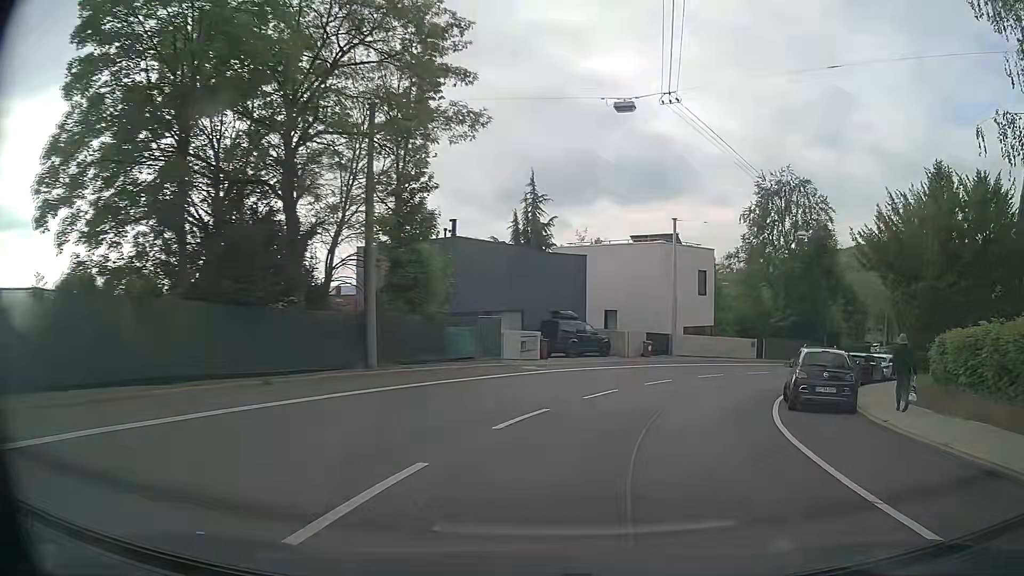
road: secondary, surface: asphalt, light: Day
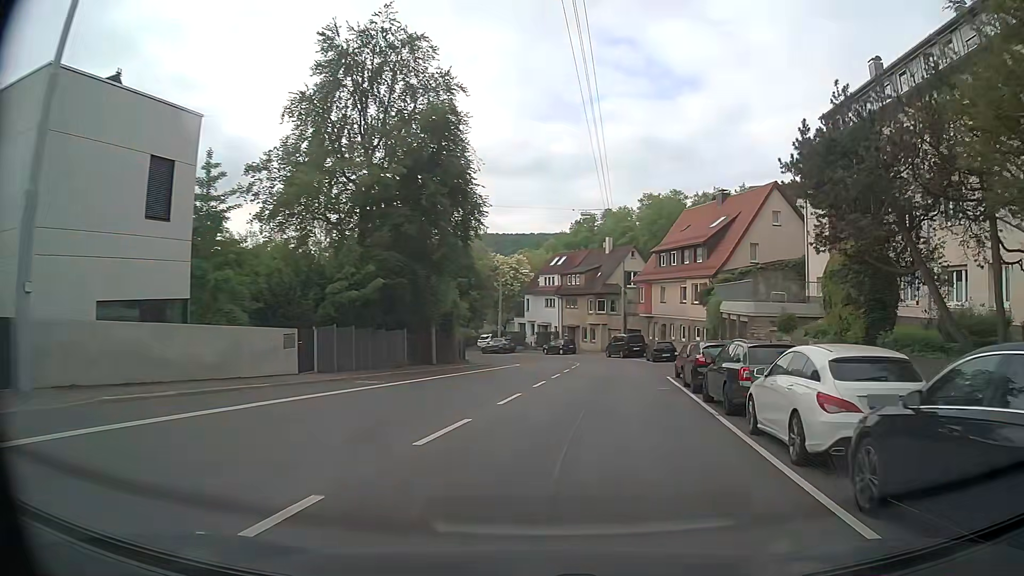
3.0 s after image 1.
(+9.4, +28.5) m; +36°
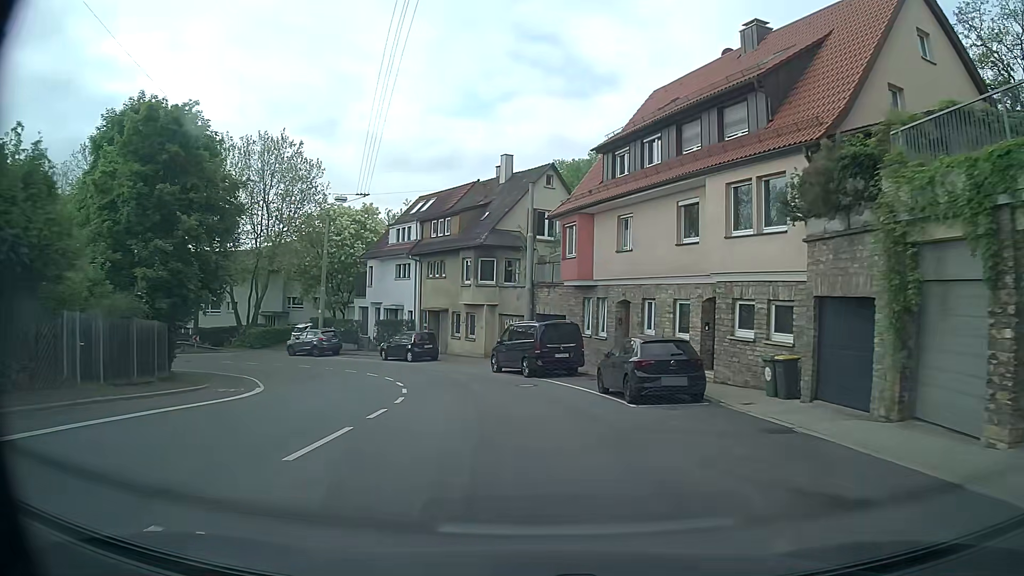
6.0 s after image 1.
(+3.7, +31.1) m; +8°
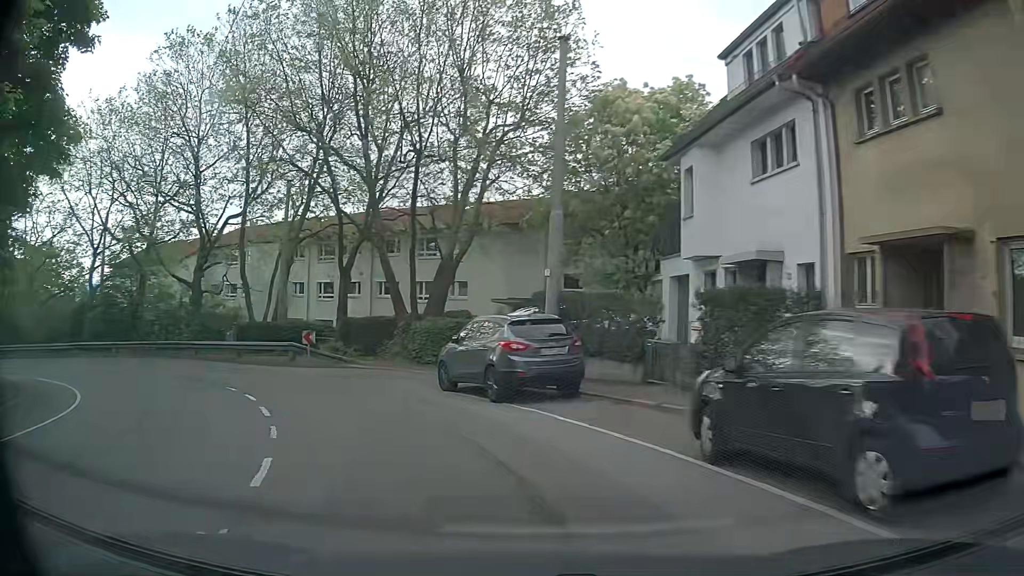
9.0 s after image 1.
(-5.1, +29.4) m; -30°
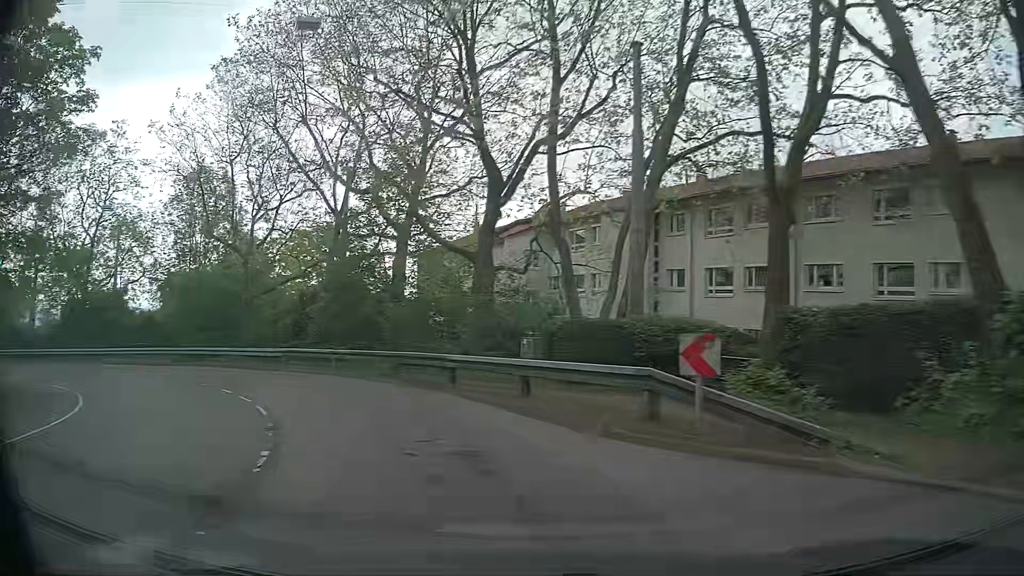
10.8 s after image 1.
(-4.8, +16.9) m; -32°
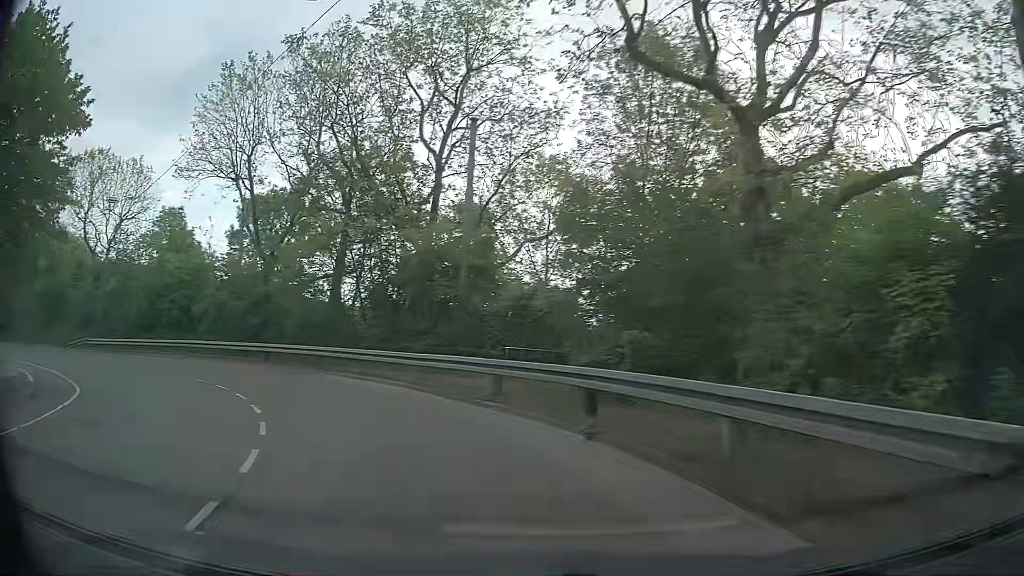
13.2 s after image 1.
(-8.6, +22.5) m; -42°
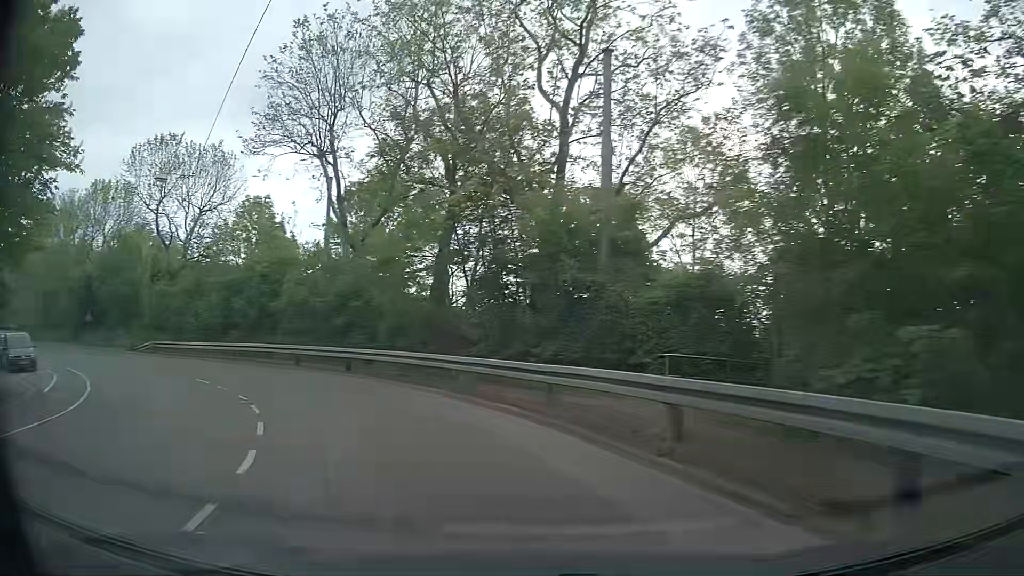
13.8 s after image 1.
(-0.7, +6.1) m; -12°
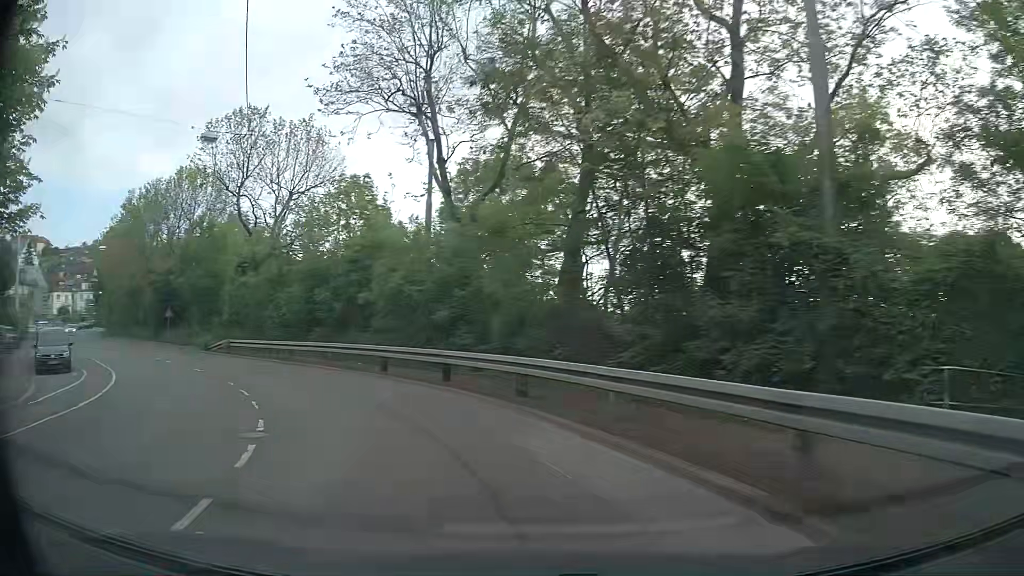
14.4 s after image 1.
(-0.6, +6.2) m; -11°
(-2, +10) (-6, +19) (-12, +26) (-19, +34) (-26, +41) (-33, +48) (-41, +55) (-48, +62) (-55, +69) (-61, +76) m
